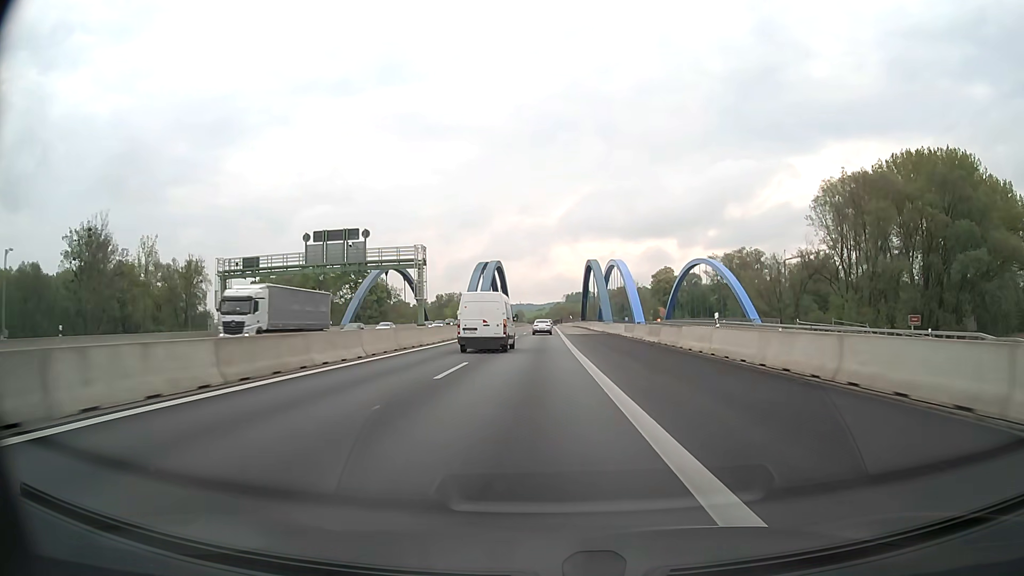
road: motorway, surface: asphalt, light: Day
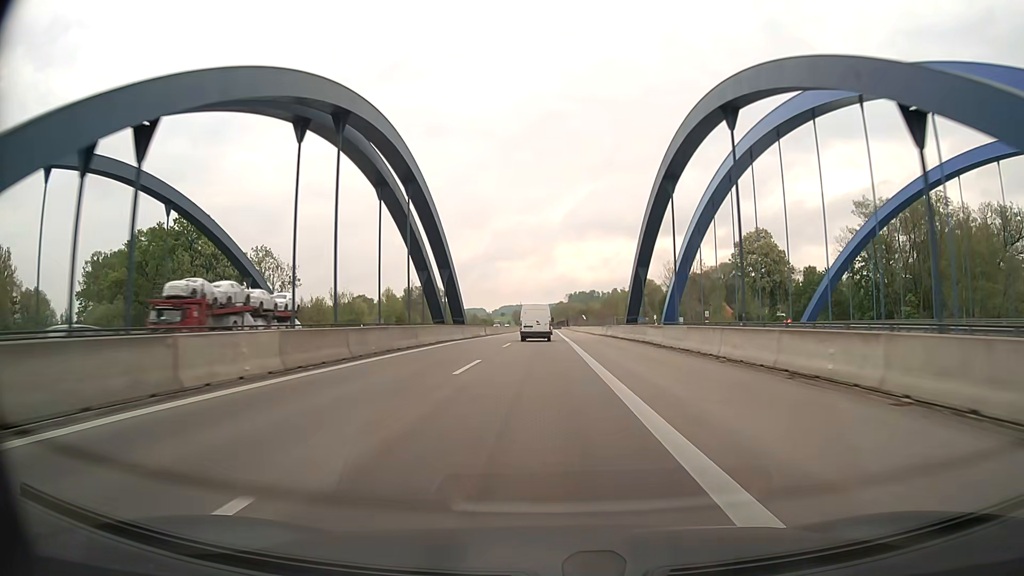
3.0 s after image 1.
(0.0, +87.3) m; 0°
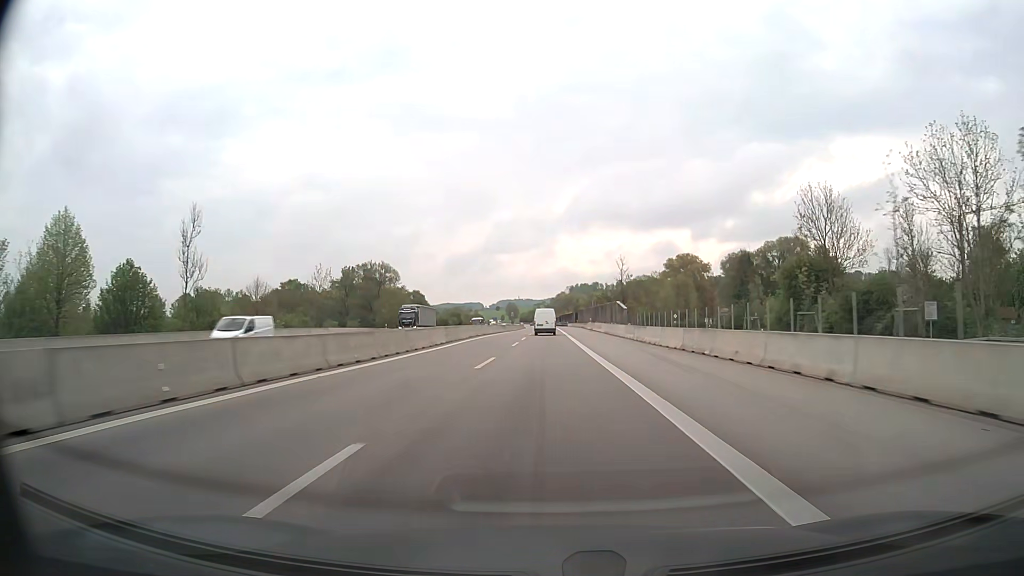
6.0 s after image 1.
(0.0, +88.0) m; 0°
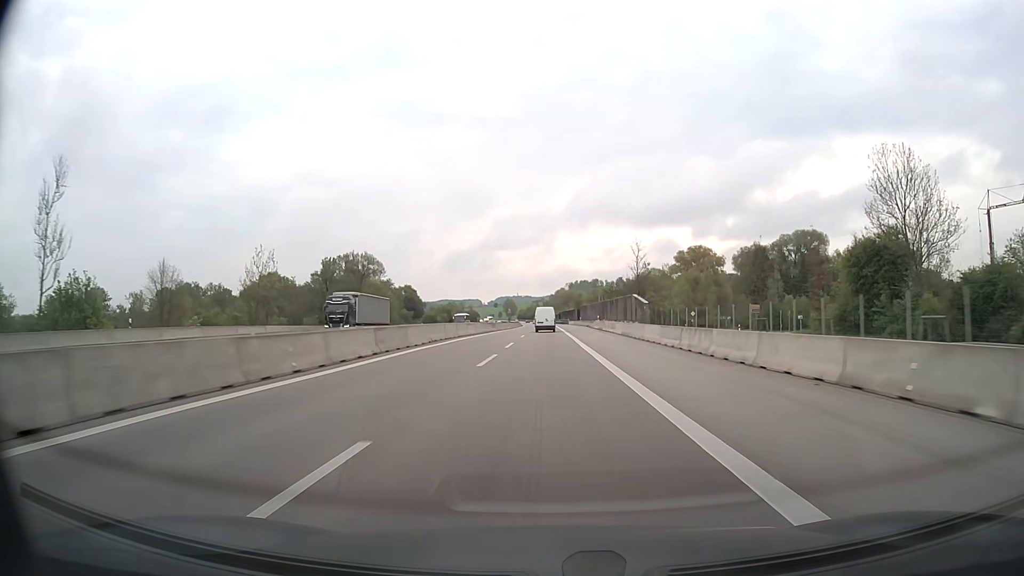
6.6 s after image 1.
(+0.1, +17.7) m; 0°
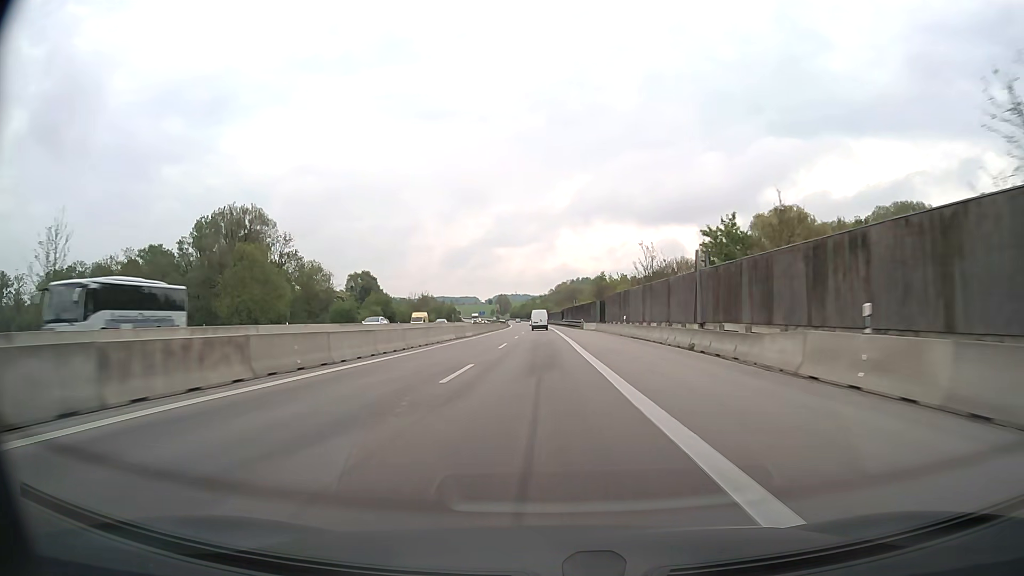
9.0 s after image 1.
(+0.3, +71.2) m; 0°
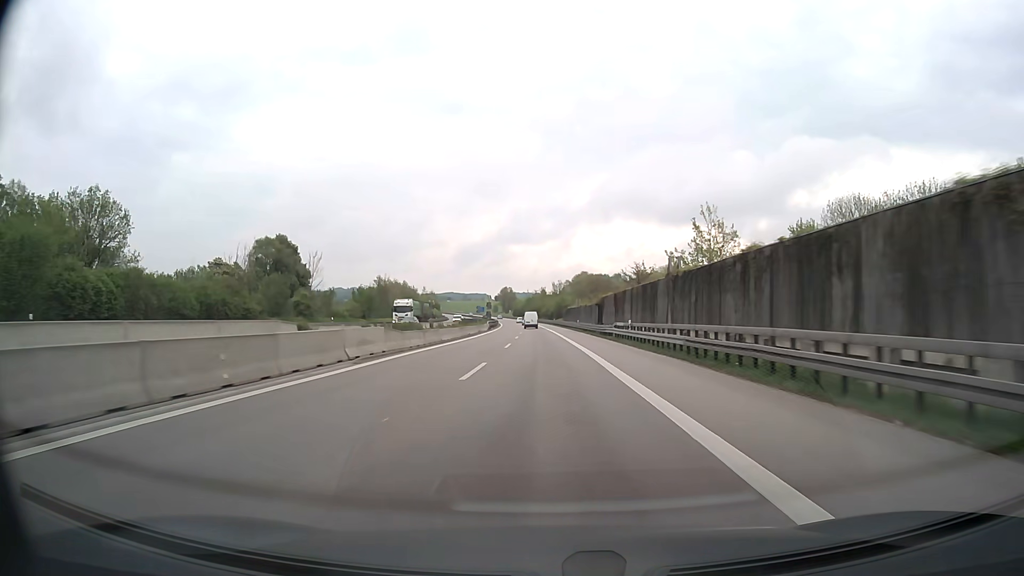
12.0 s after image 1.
(-0.8, +89.6) m; -1°
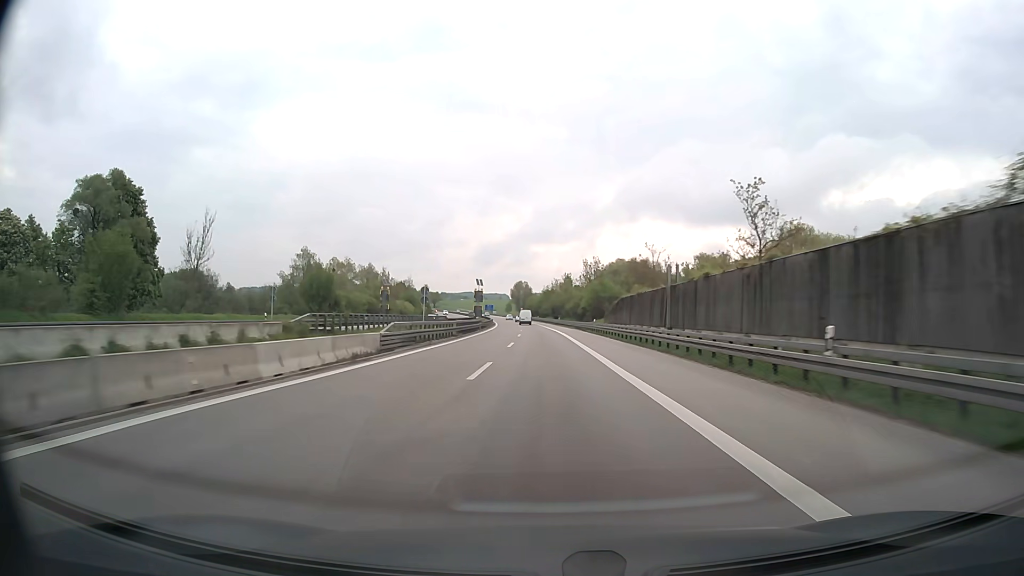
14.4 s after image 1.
(-0.9, +72.2) m; -2°
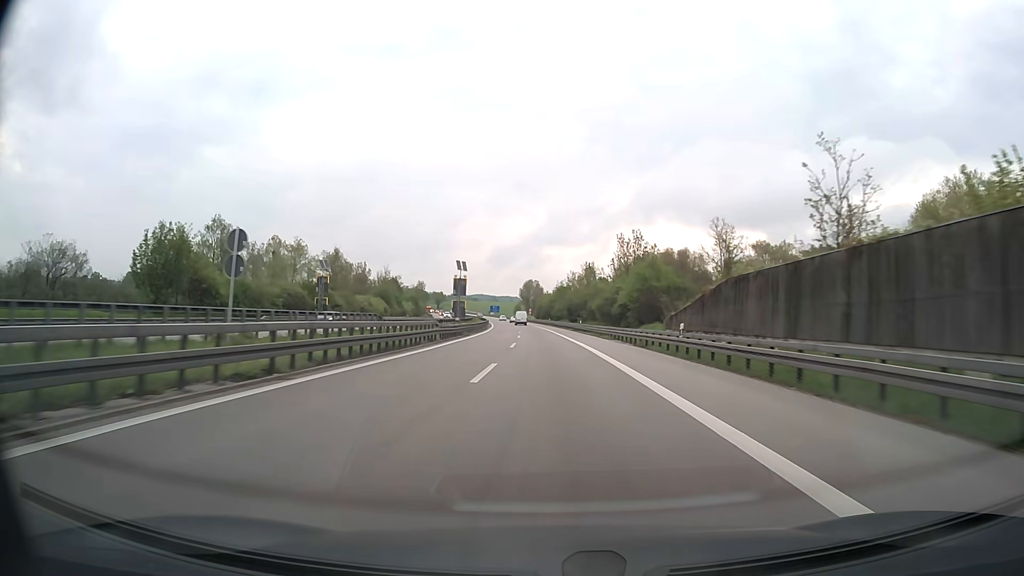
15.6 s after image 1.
(-0.3, +37.5) m; -1°
(0, +10) (0, +20) (0, +30) (0, +40) (0, +50) (-1, +60) (-1, +70) (-1, +80) (-2, +90) (-2, +100) m
